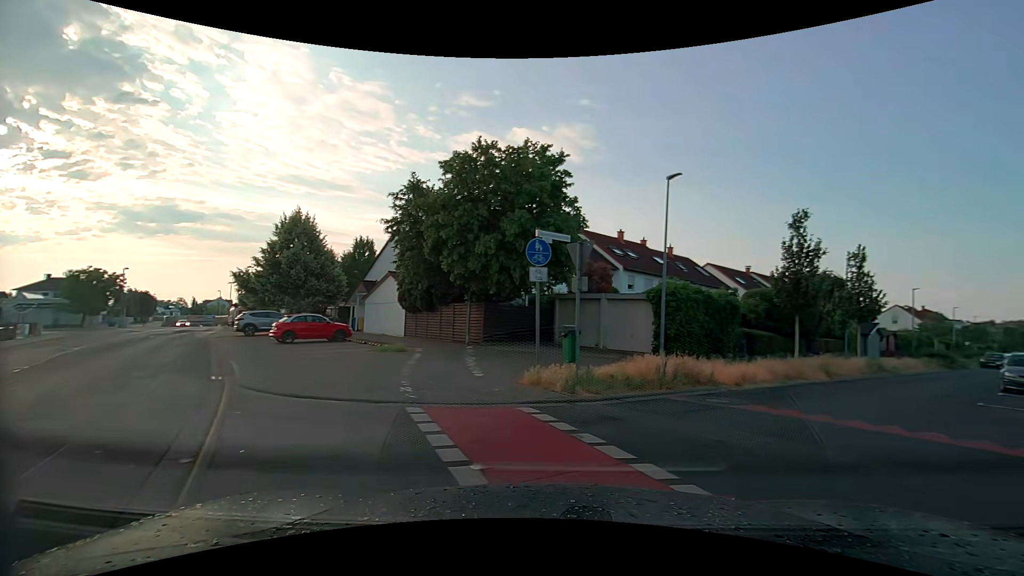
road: unclassified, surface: asphalt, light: Day
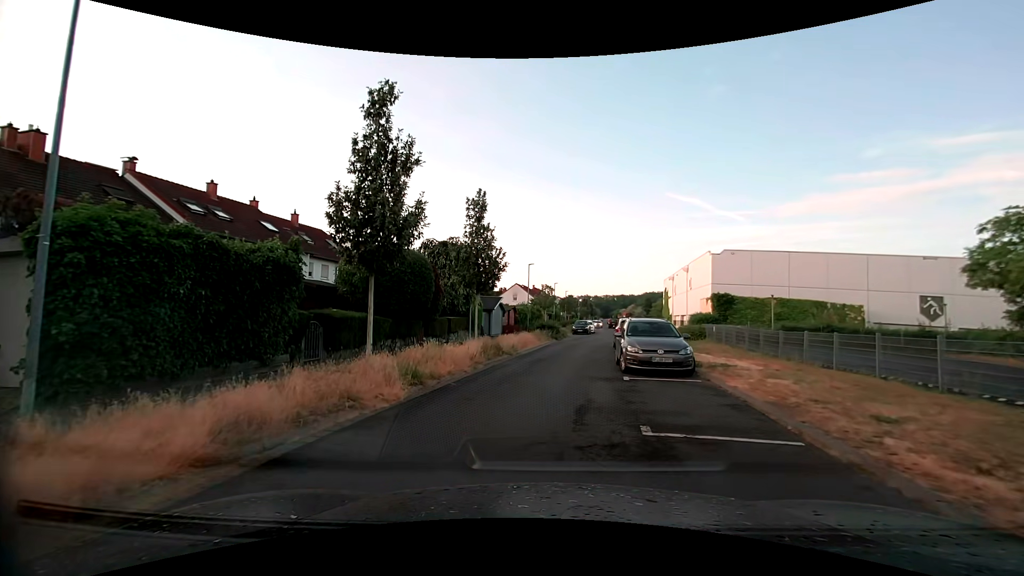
(+5.5, +10.5) m; +36°
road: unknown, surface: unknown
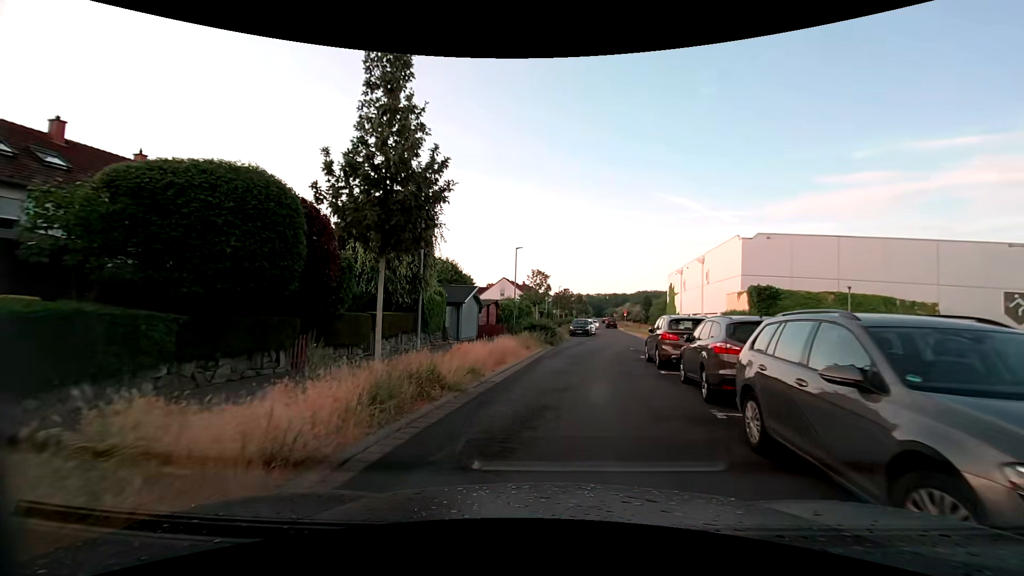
(0.0, +10.8) m; +1°
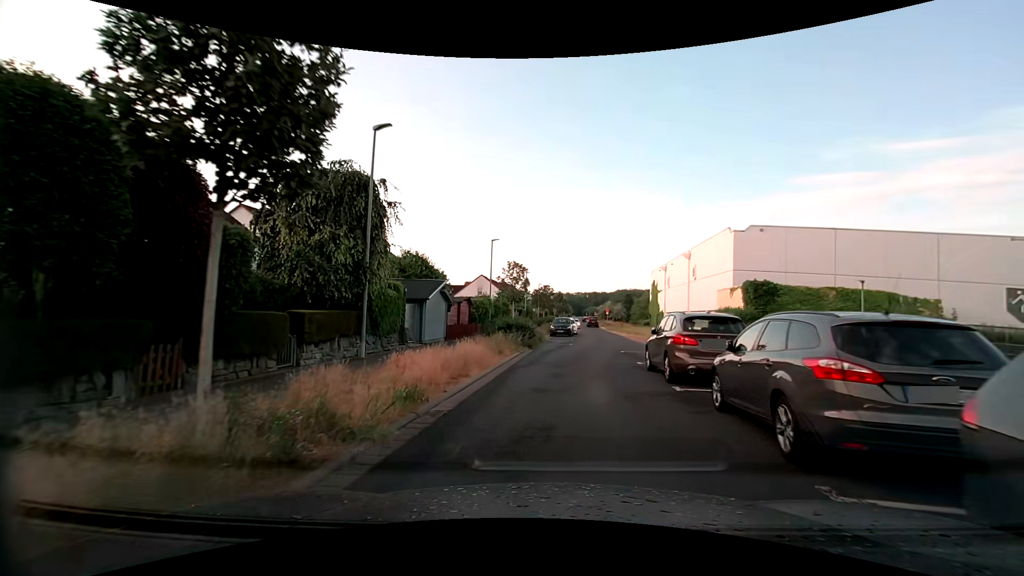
(+0.1, +3.7) m; +2°
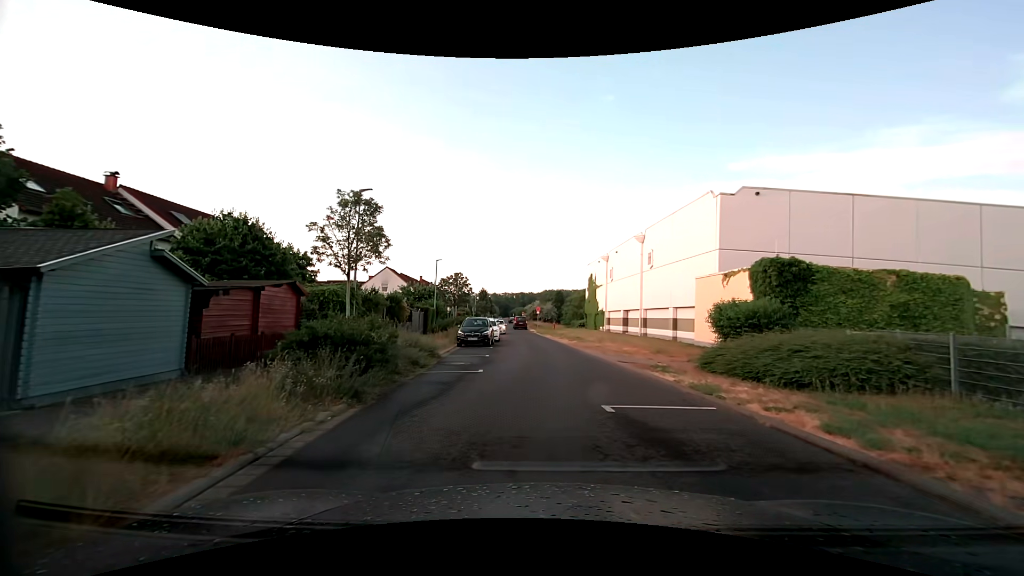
(+1.1, +14.4) m; +8°
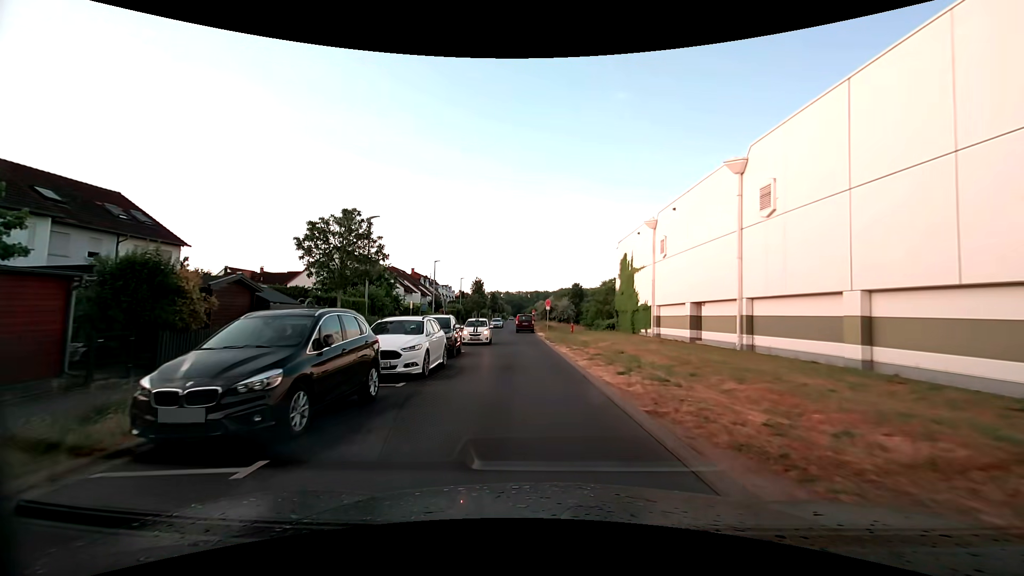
(+0.5, +21.2) m; -2°
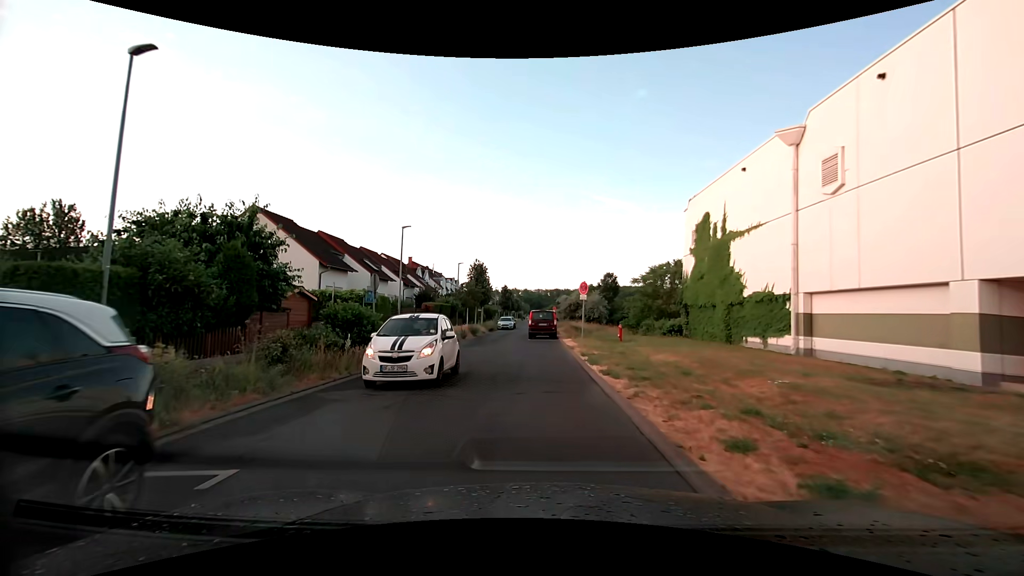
(-0.5, +18.4) m; -2°
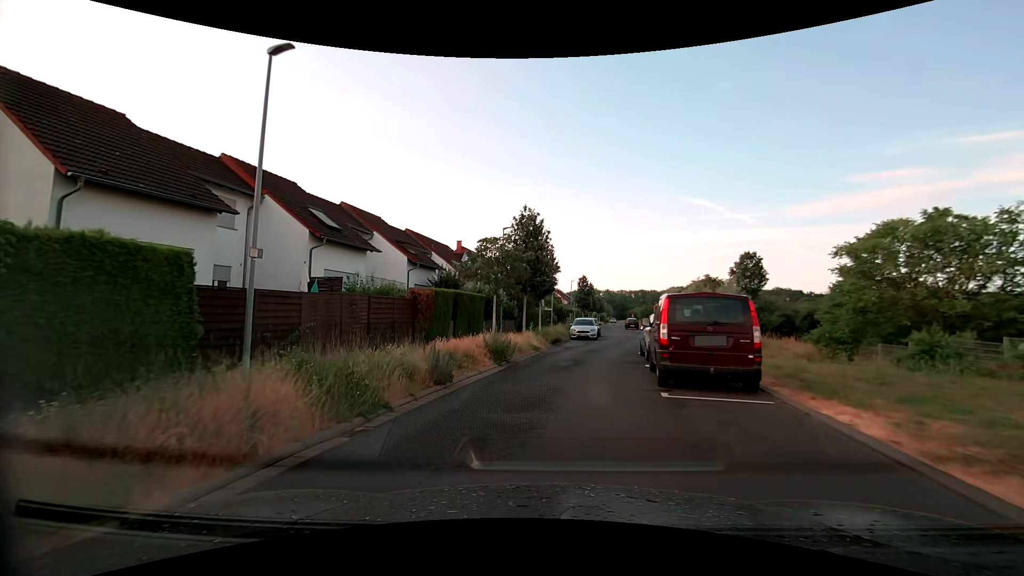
(-1.3, +22.8) m; -9°
